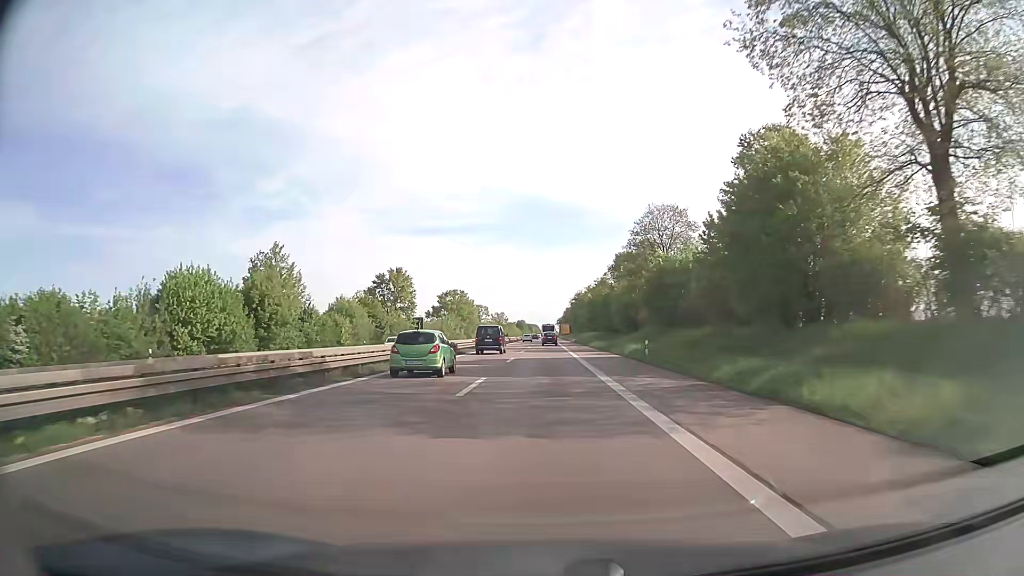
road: trunk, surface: asphalt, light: Day
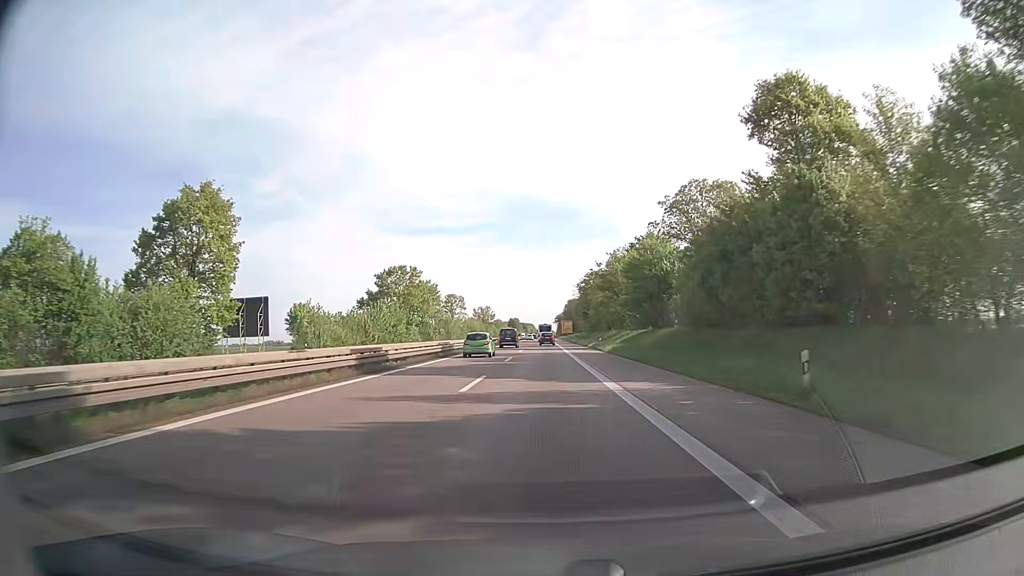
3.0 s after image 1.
(+0.3, +71.4) m; 0°
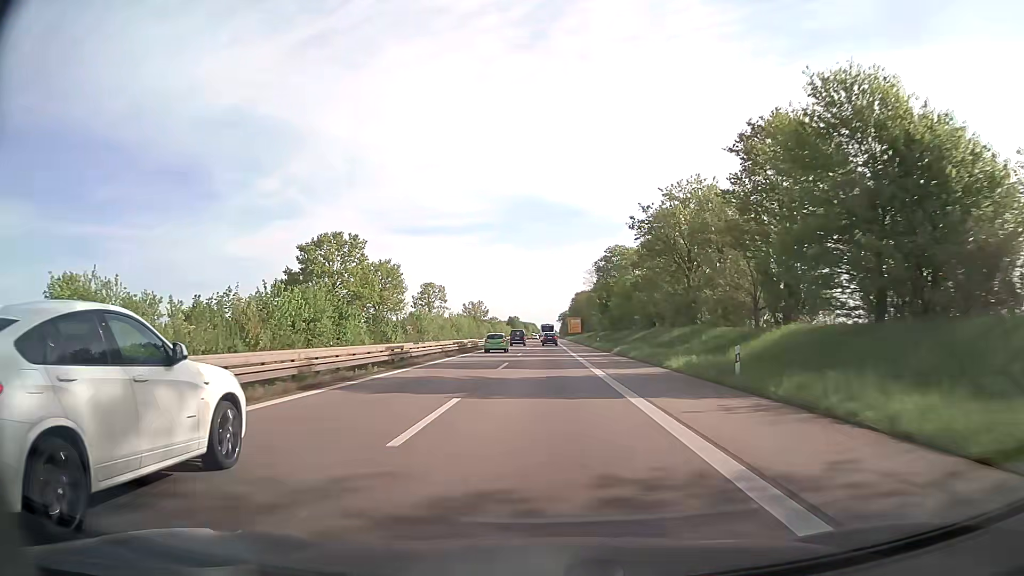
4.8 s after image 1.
(-0.1, +44.0) m; 0°
